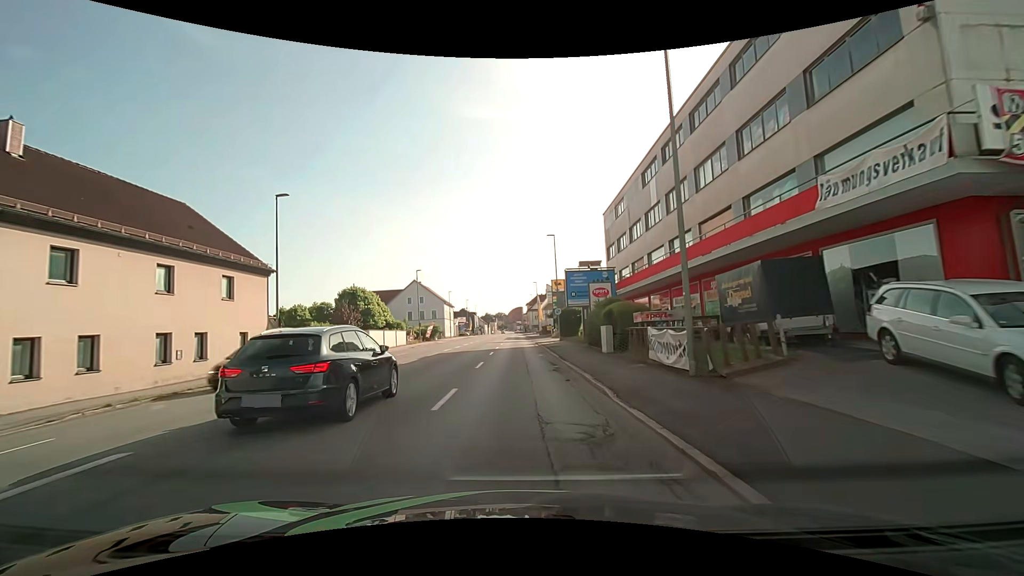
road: tertiary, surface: asphalt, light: Day
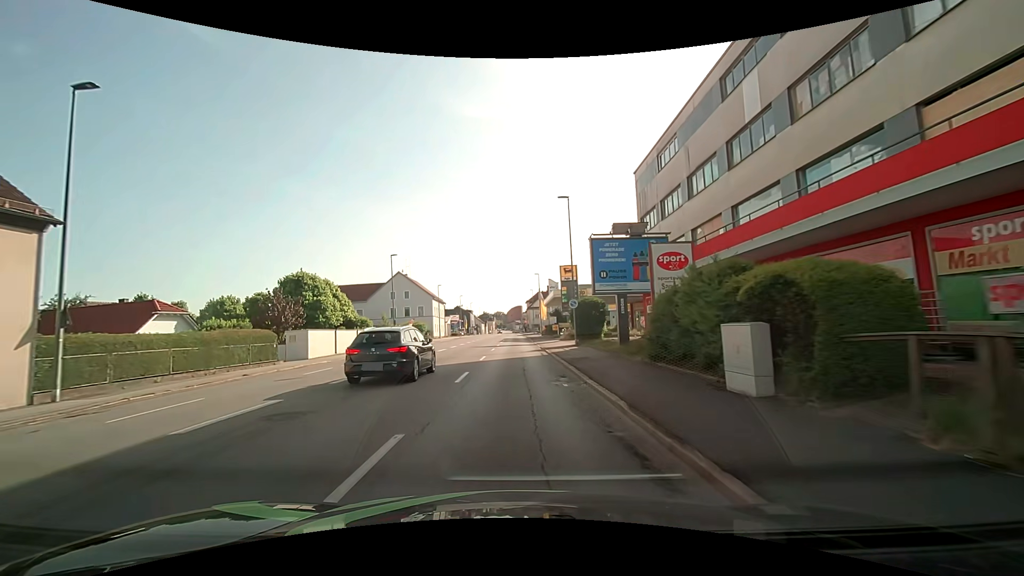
(0.0, +13.9) m; 0°
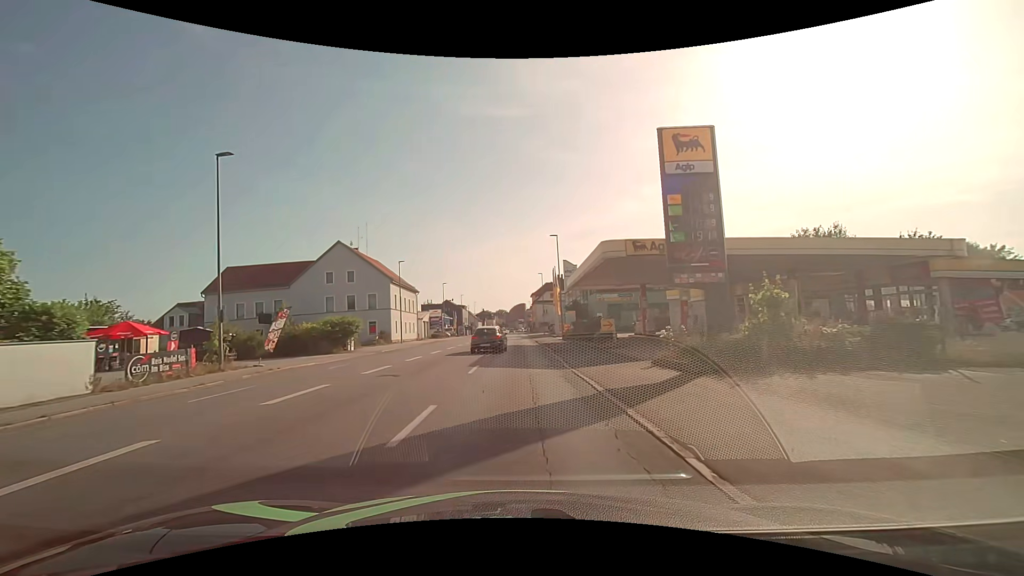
(-0.2, +33.7) m; 0°
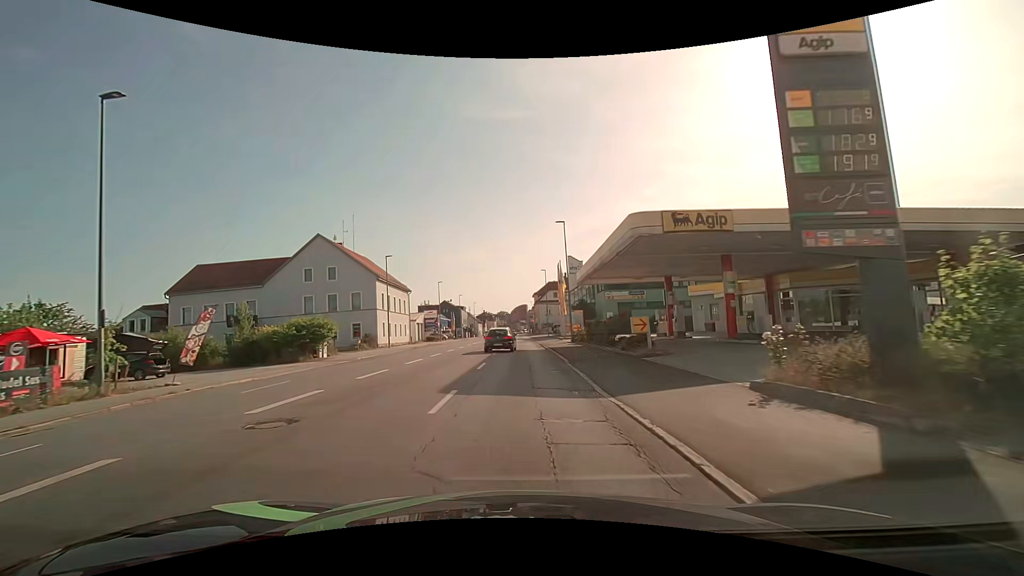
(0.0, +6.8) m; -1°
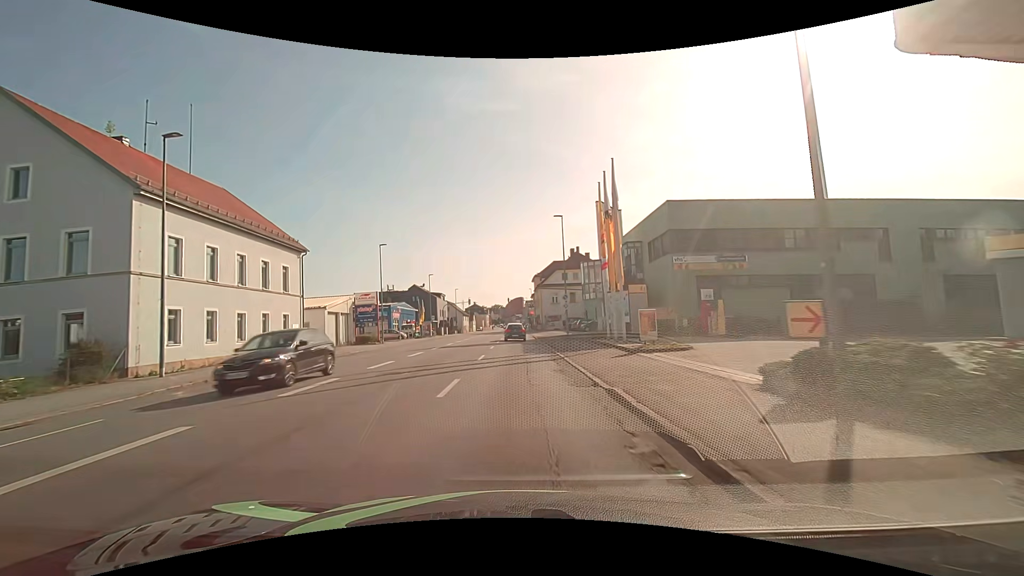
(+0.2, +34.8) m; +1°
